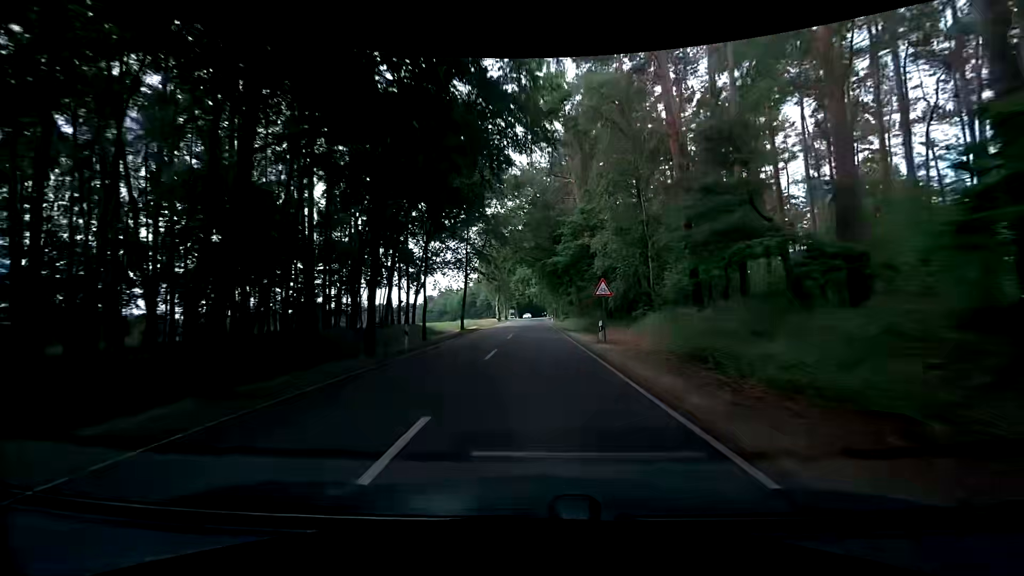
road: tertiary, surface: asphalt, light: Day
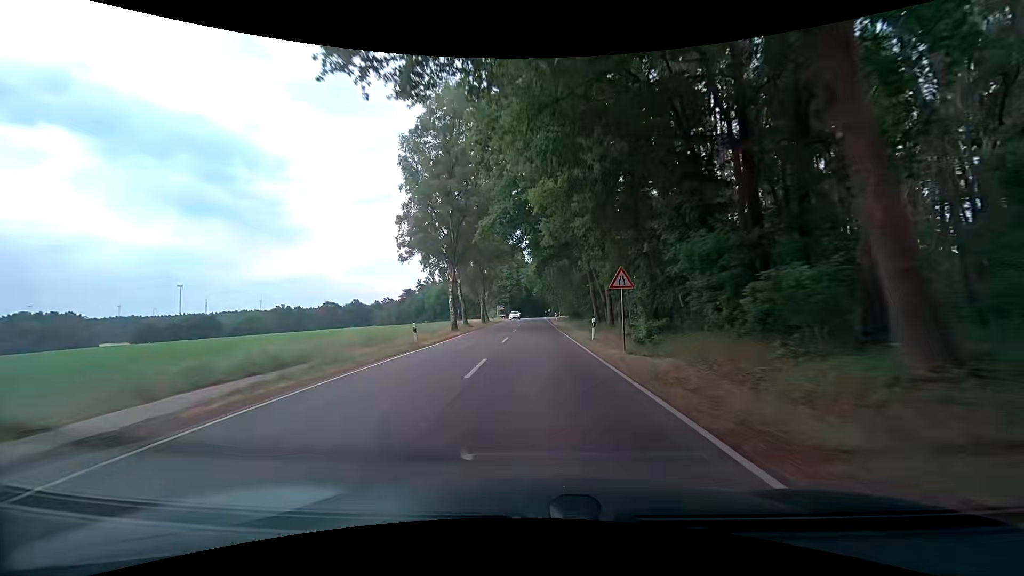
(+1.4, +51.8) m; +2°
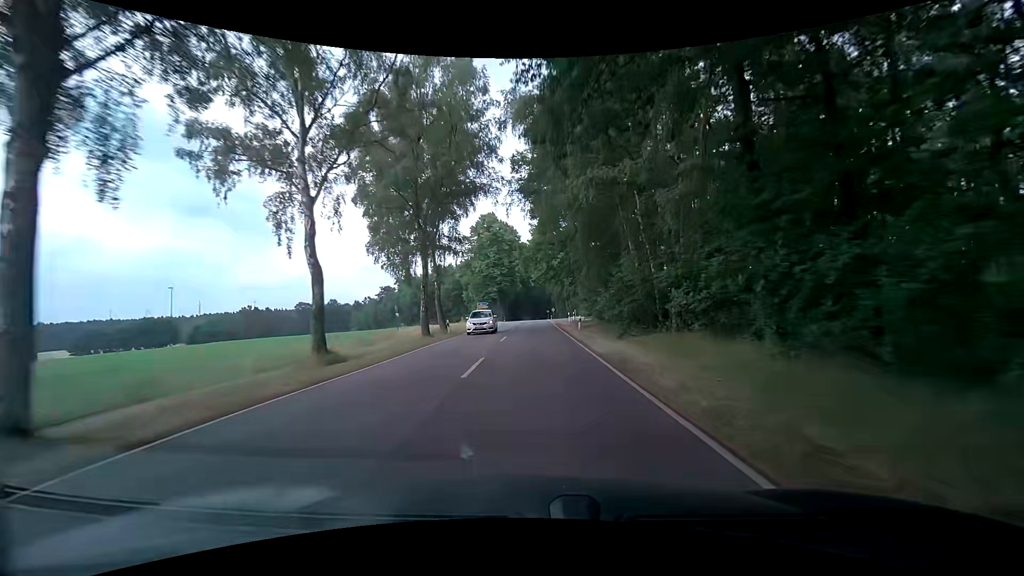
(-0.2, +35.2) m; 0°
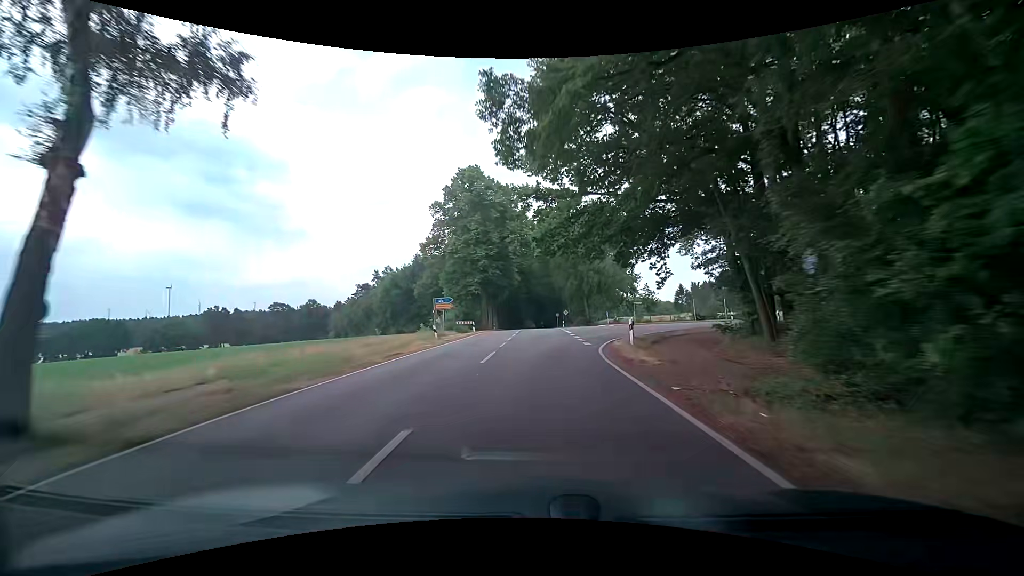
(-0.4, +32.5) m; -1°
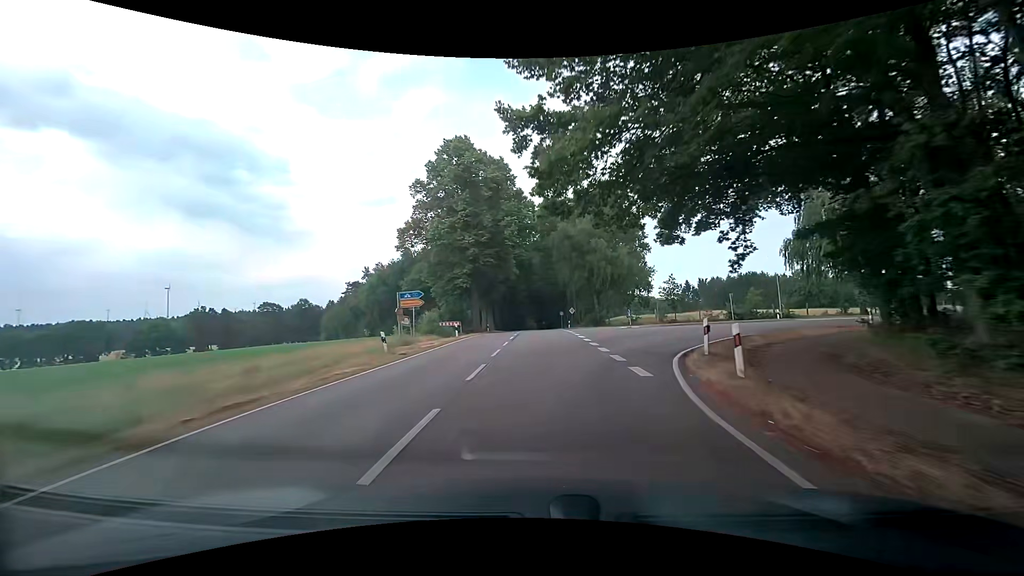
(0.0, +10.4) m; 0°
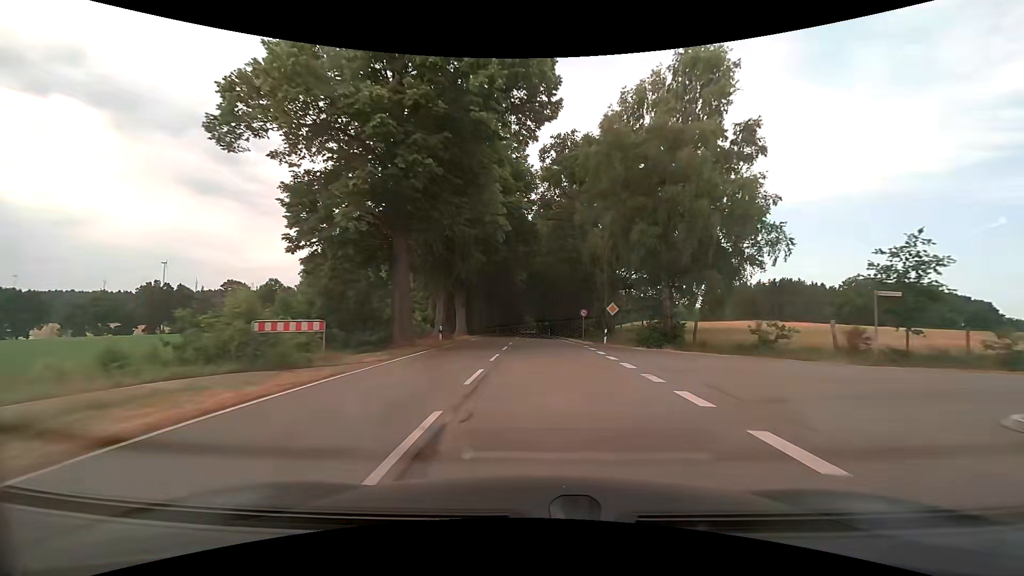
(+0.1, +30.4) m; +1°
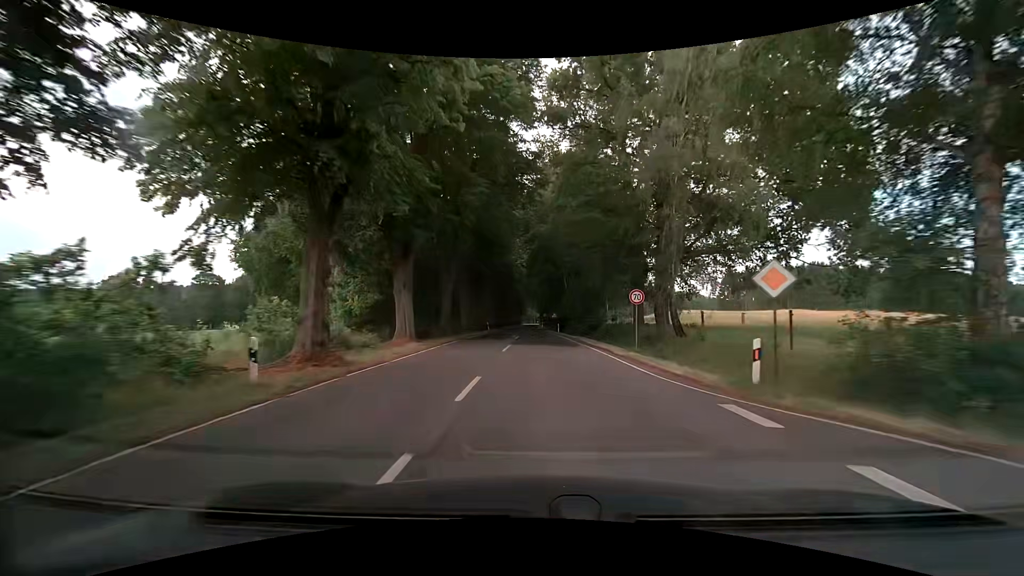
(-0.1, +19.9) m; 0°
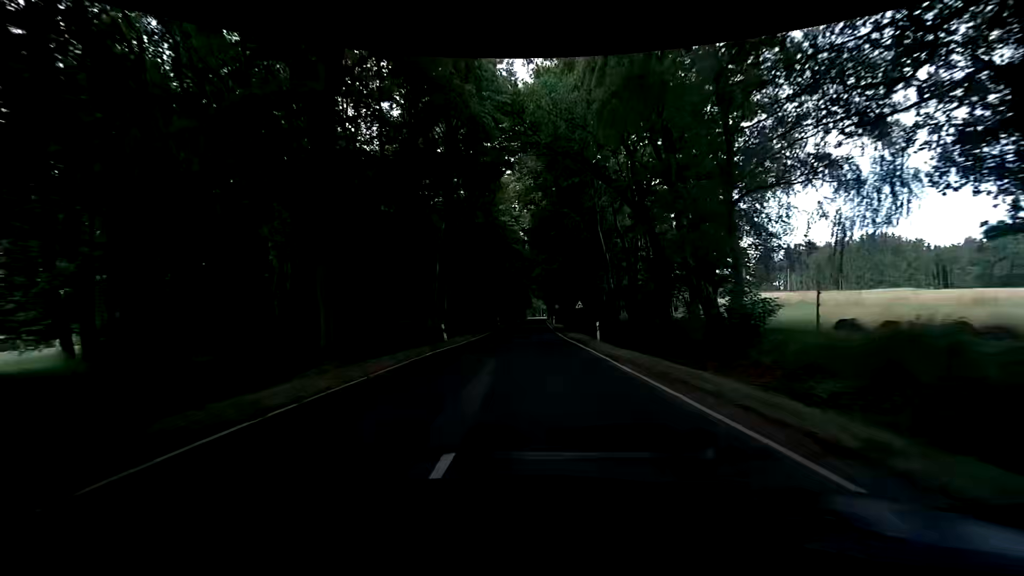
(-0.2, +29.7) m; -2°
(0, +10) (0, +20) (0, +30) (0, +40) (+1, +50) (+1, +60) (+1, +70) (+1, +80) (+1, +90) (+1, +100) m
